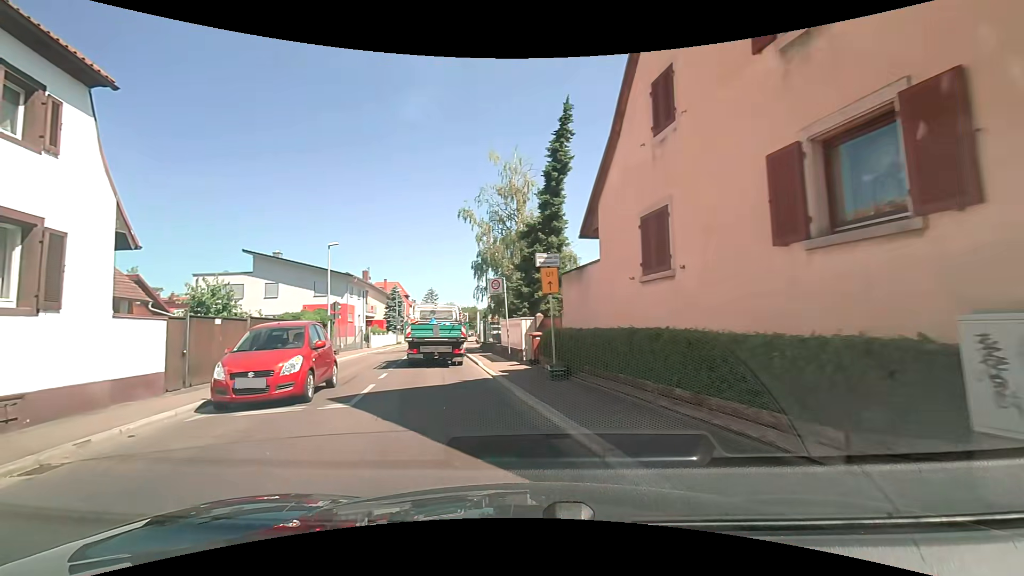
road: unclassified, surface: asphalt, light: Day
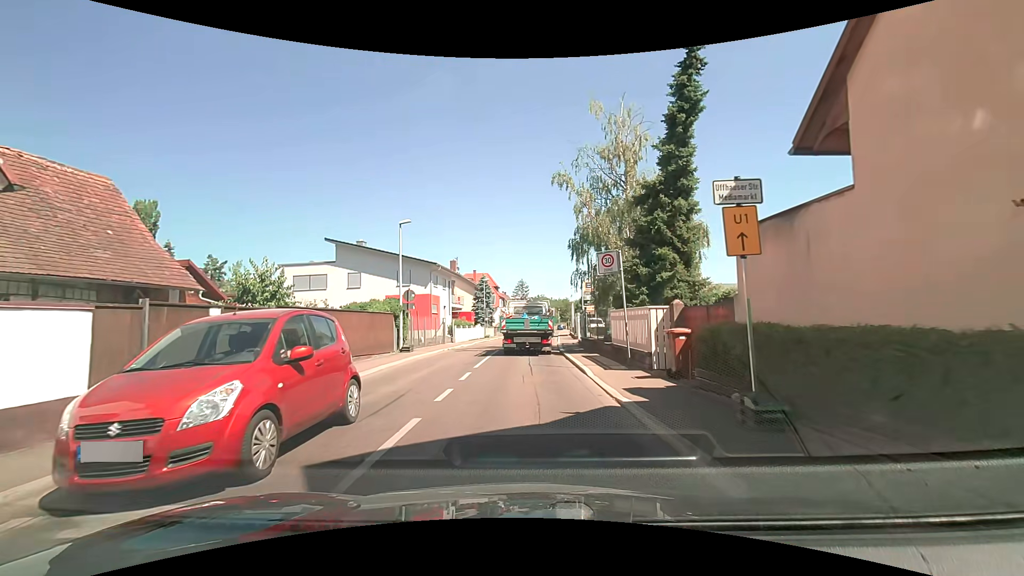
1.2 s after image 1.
(-0.6, +5.6) m; -8°
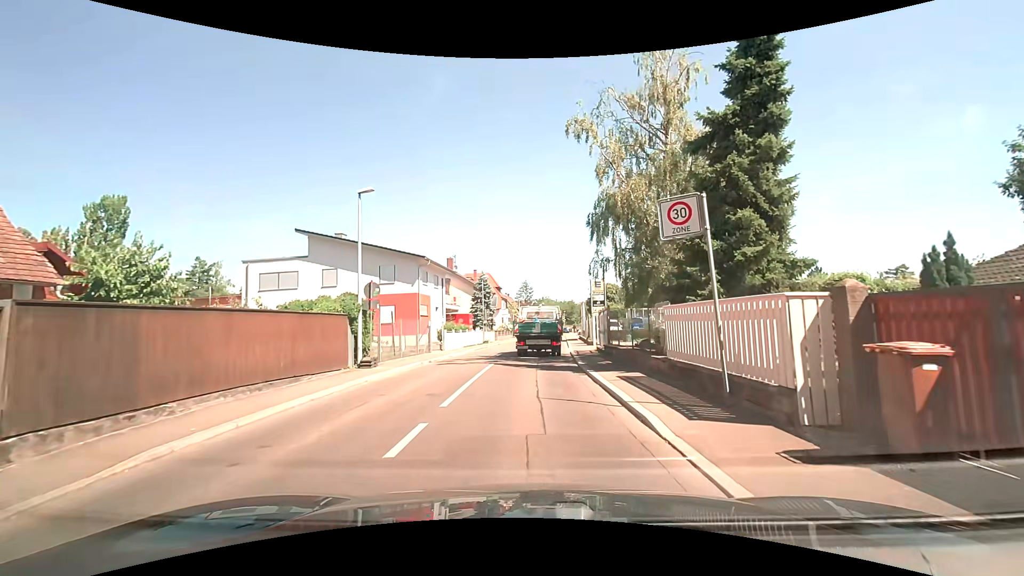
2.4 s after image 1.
(-0.2, +6.5) m; -2°
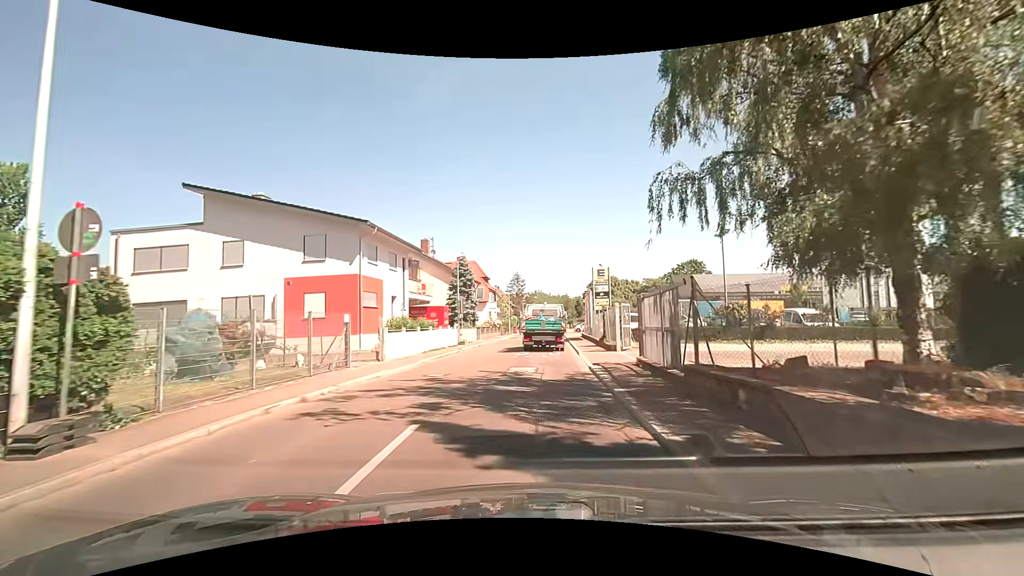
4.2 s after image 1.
(+0.3, +11.3) m; +2°
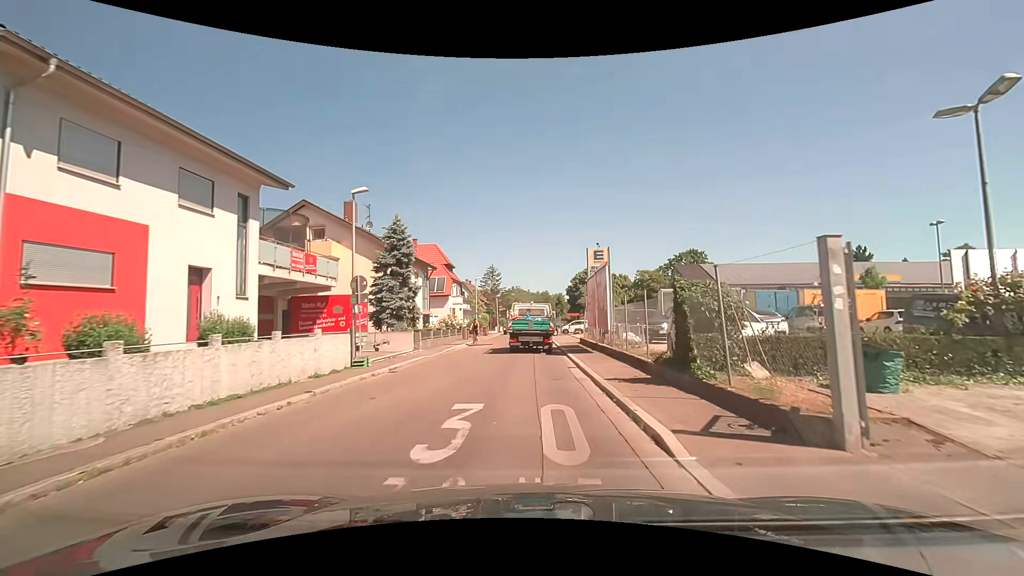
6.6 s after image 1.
(+0.5, +16.5) m; +2°
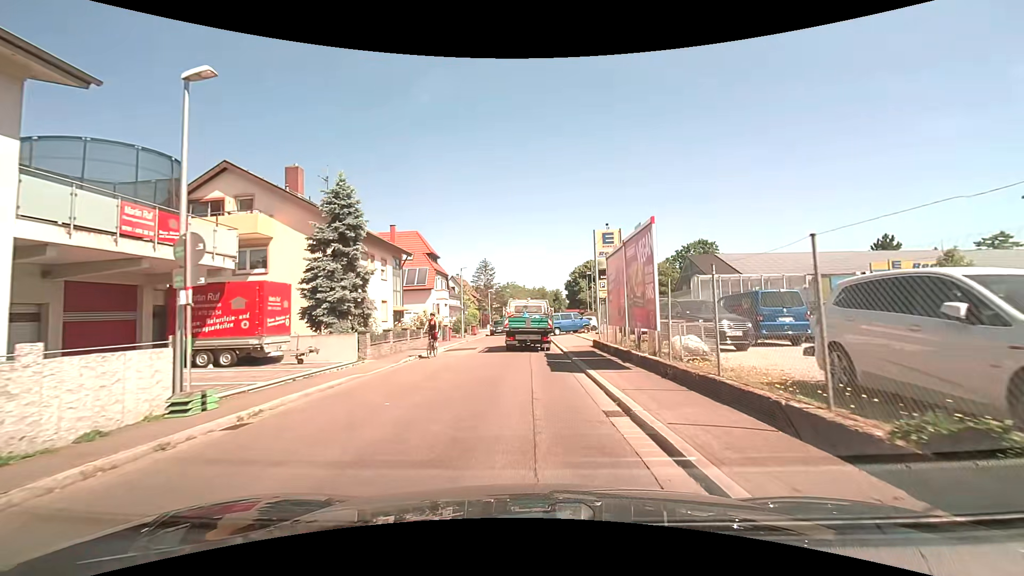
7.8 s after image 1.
(+0.1, +8.1) m; +1°
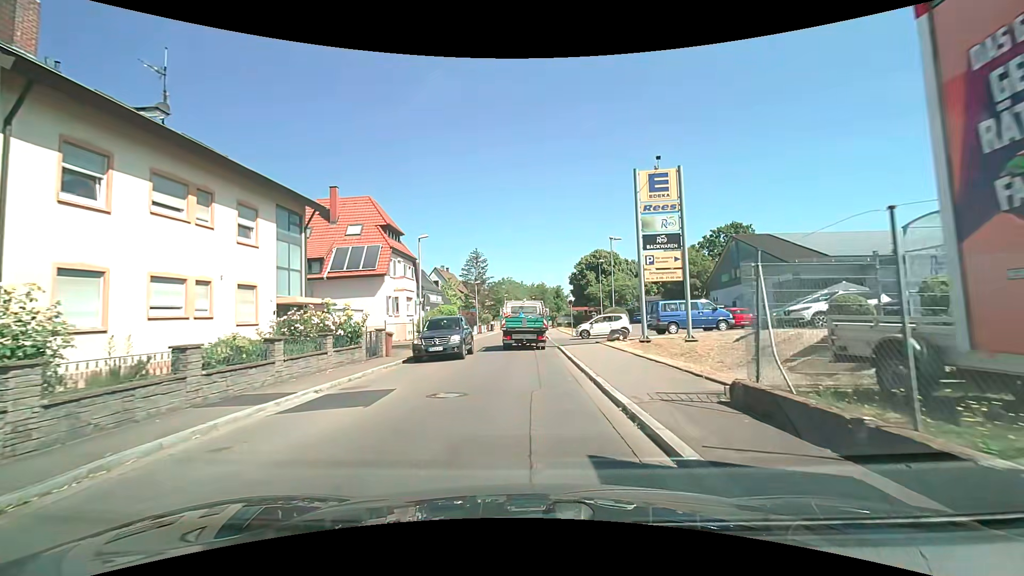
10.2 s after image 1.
(+0.2, +16.0) m; +1°
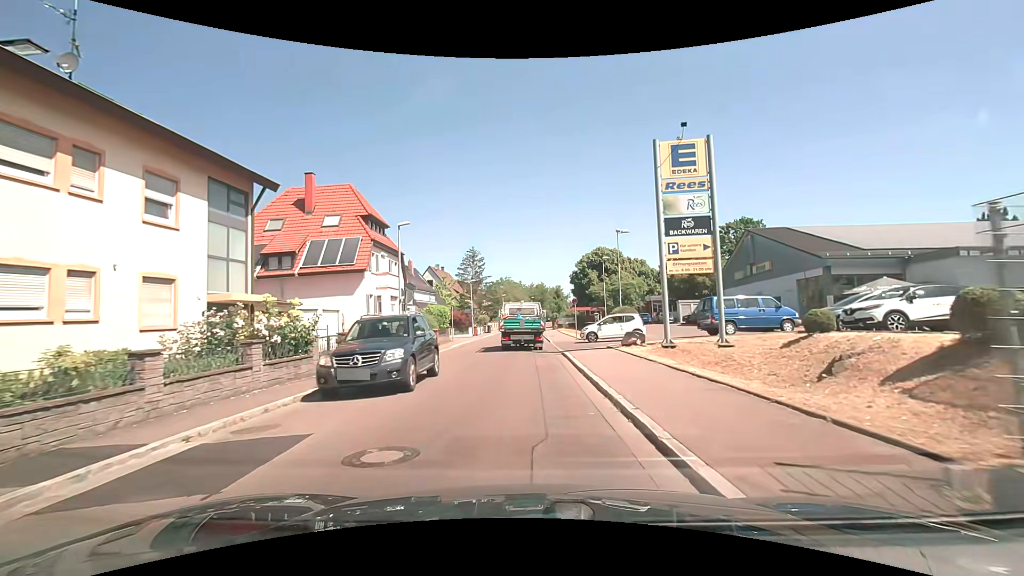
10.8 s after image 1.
(0.0, +4.1) m; 0°
(0, +10) (0, +20) (0, +30) (0, +40) (0, +50) (0, +60) (0, +70) (-2, +80) (-2, +90) (-1, +100) m
